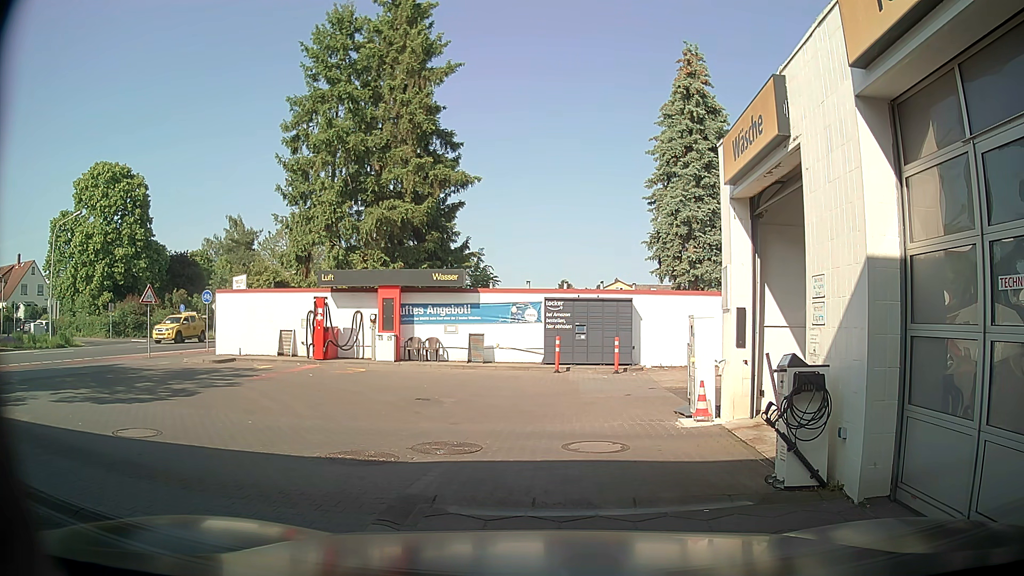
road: service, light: Day
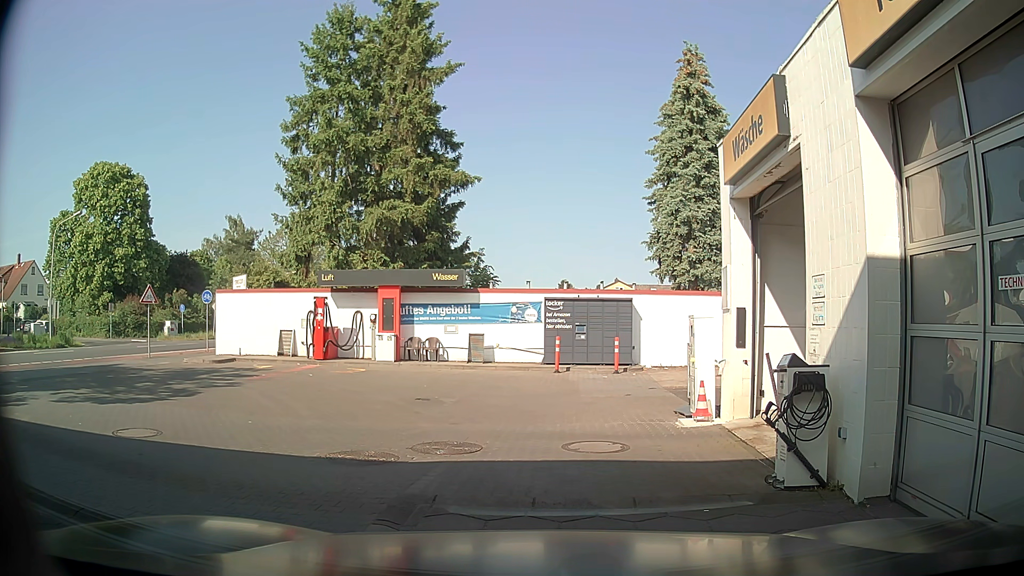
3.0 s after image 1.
(0.0, 0.0) m; 0°
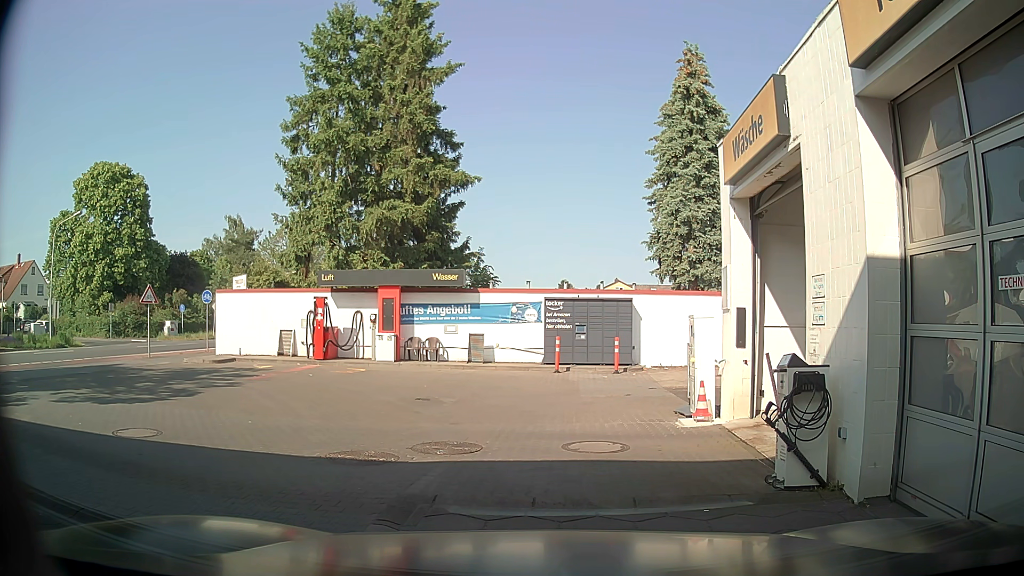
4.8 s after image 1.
(0.0, 0.0) m; 0°
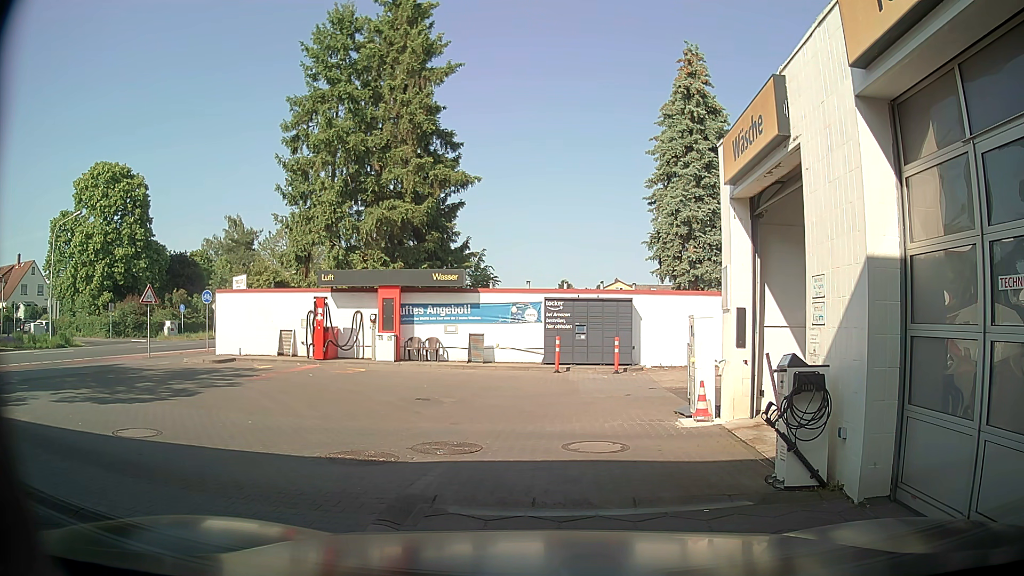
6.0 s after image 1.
(0.0, 0.0) m; 0°
